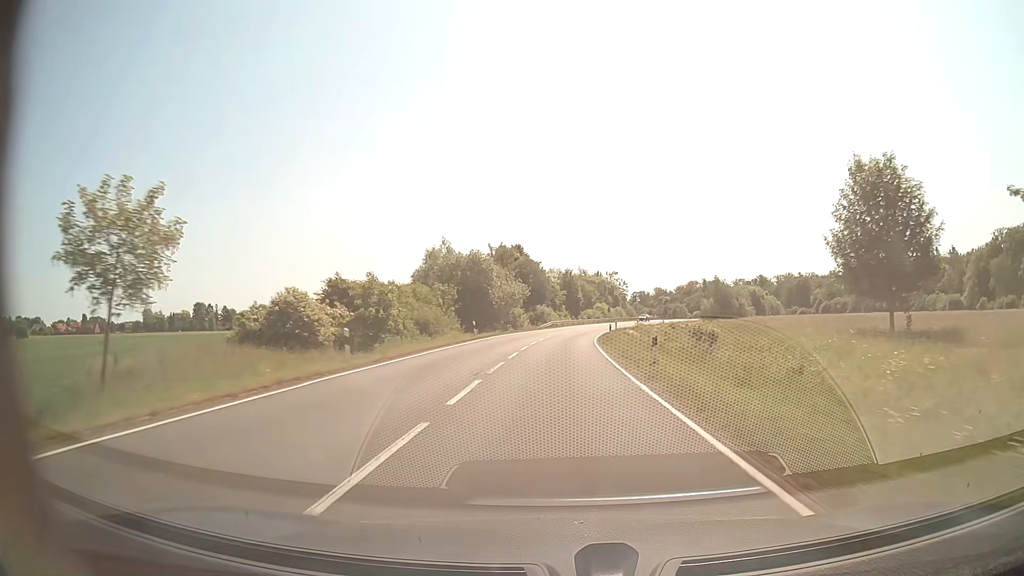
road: secondary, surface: asphalt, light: Day
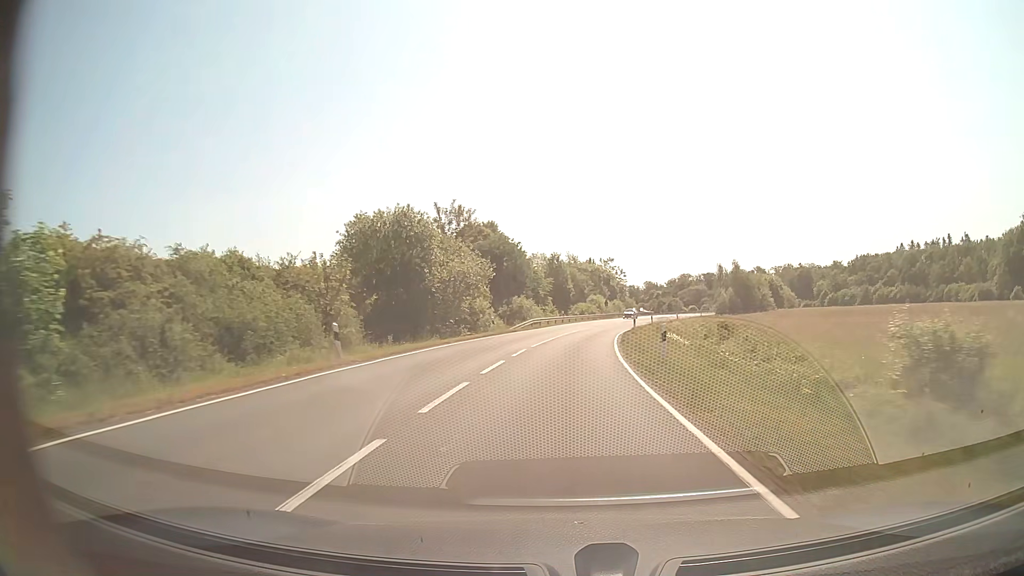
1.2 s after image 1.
(+0.3, +25.6) m; +1°
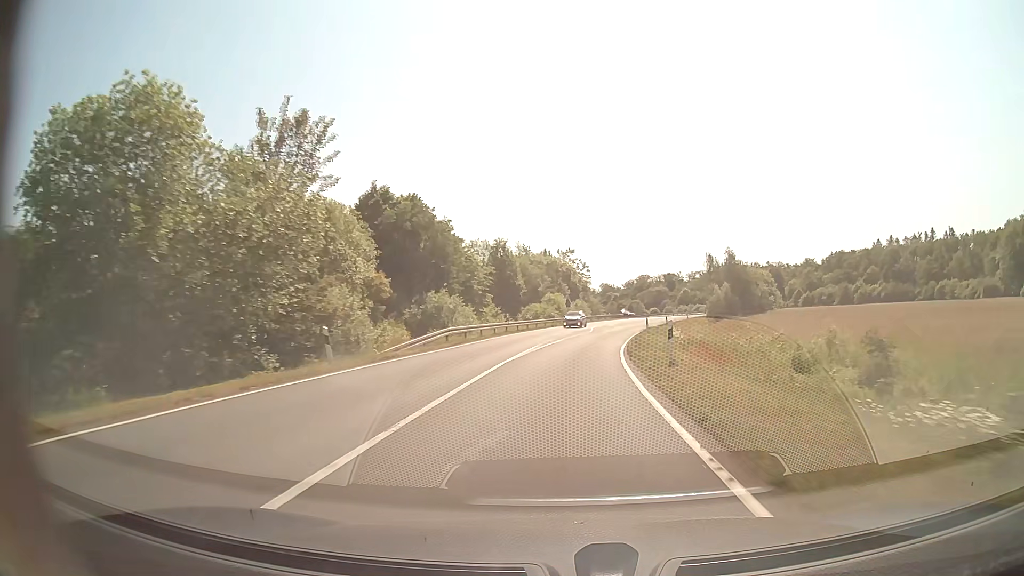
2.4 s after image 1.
(+0.7, +24.9) m; +4°
(0, +10) (+1, +20) (+2, +30) (+3, +40) (+4, +50) (+6, +60) (+9, +69) (+11, +79) (+14, +88) (+17, +98) m
